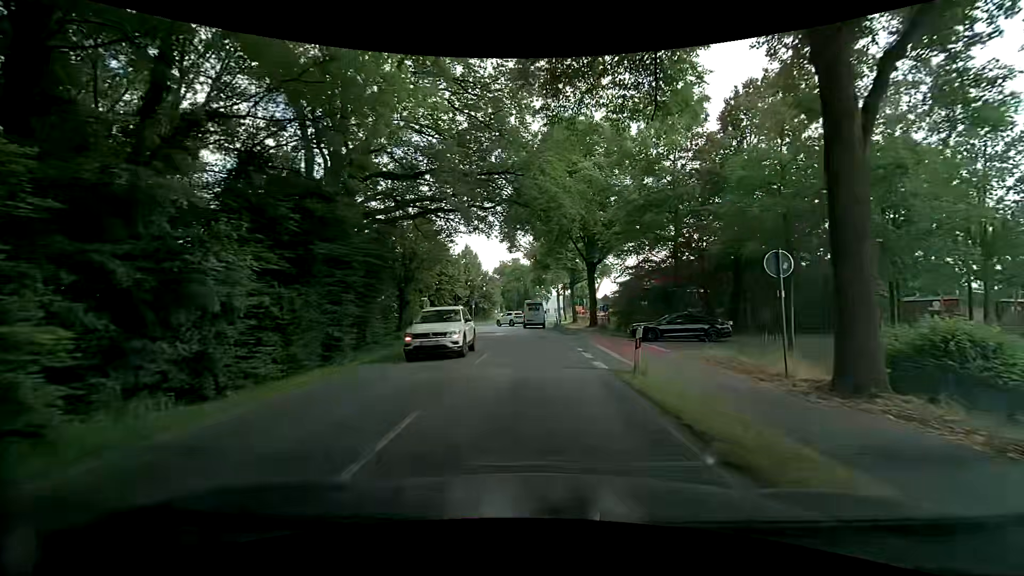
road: secondary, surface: asphalt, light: Day
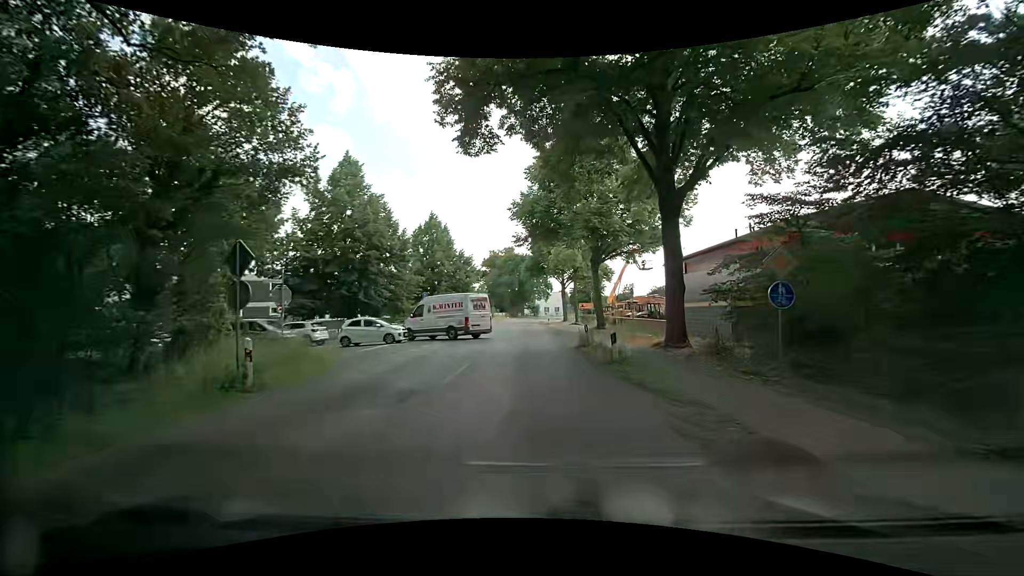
(-0.2, +28.0) m; -1°
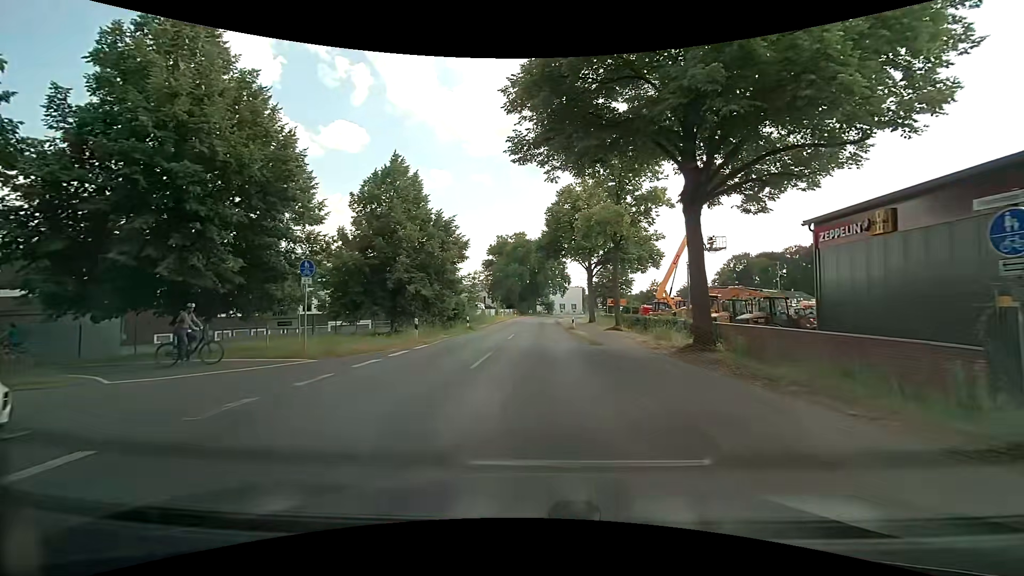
(-0.1, +21.2) m; -1°
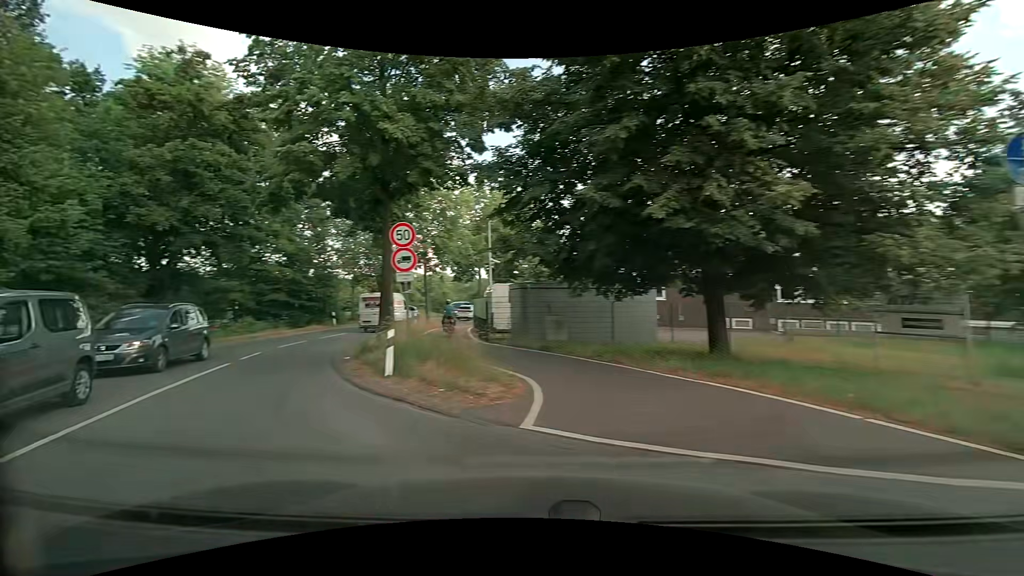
(-4.0, +10.4) m; -59°
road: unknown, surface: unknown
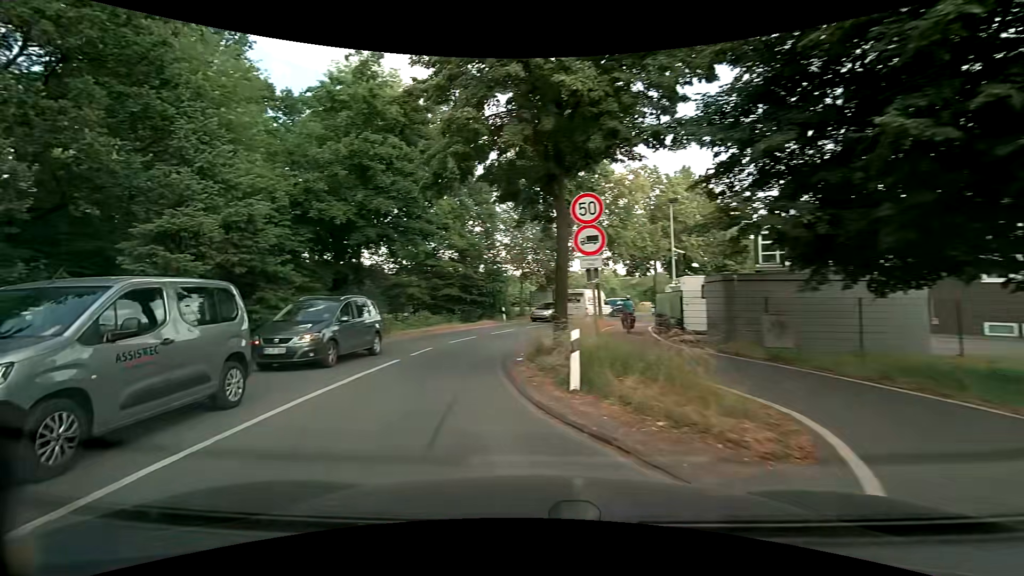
(-0.5, +2.8) m; -19°
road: tertiary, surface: asphalt
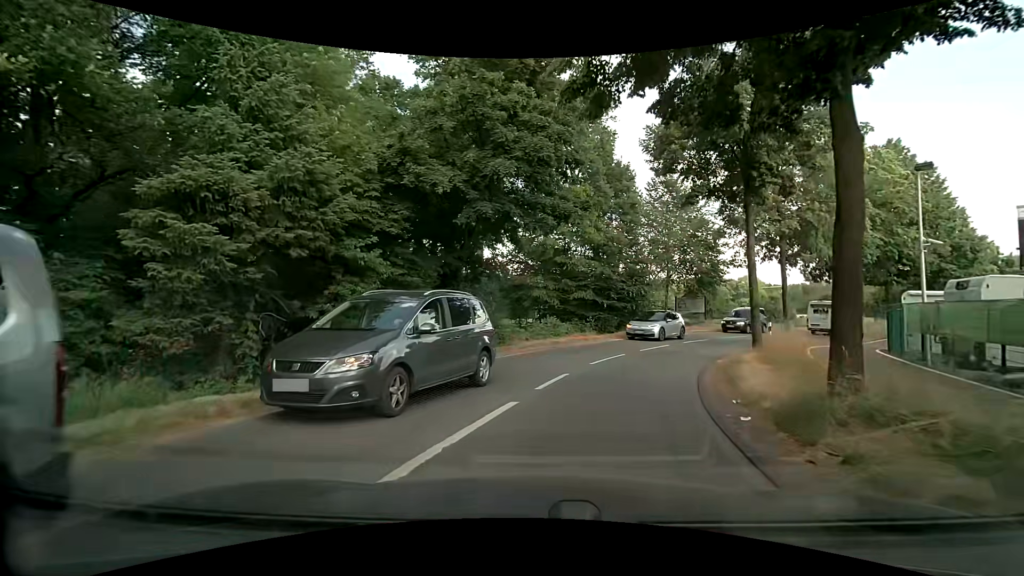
(-1.0, +5.9) m; -15°
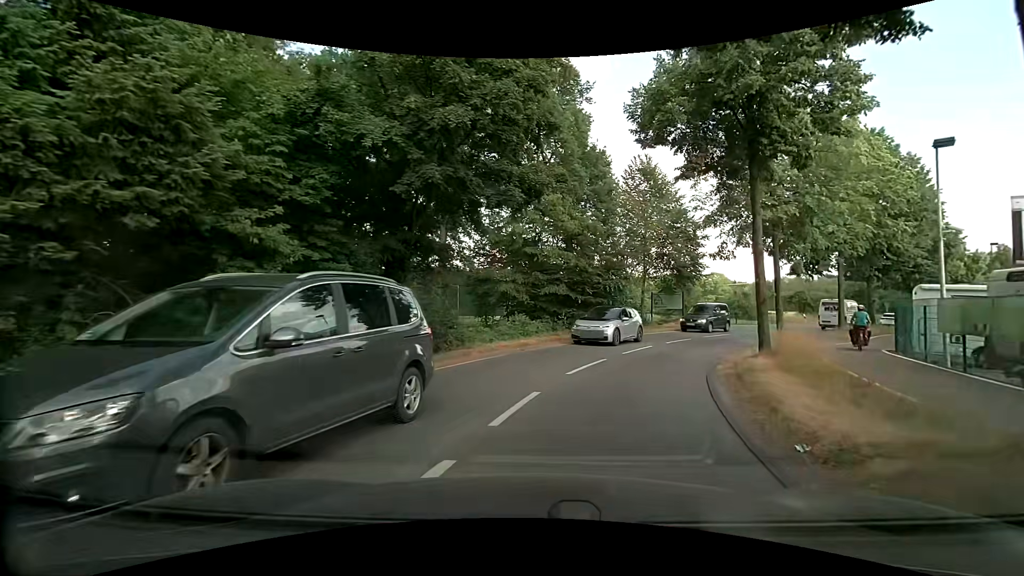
(+0.1, +3.2) m; +3°
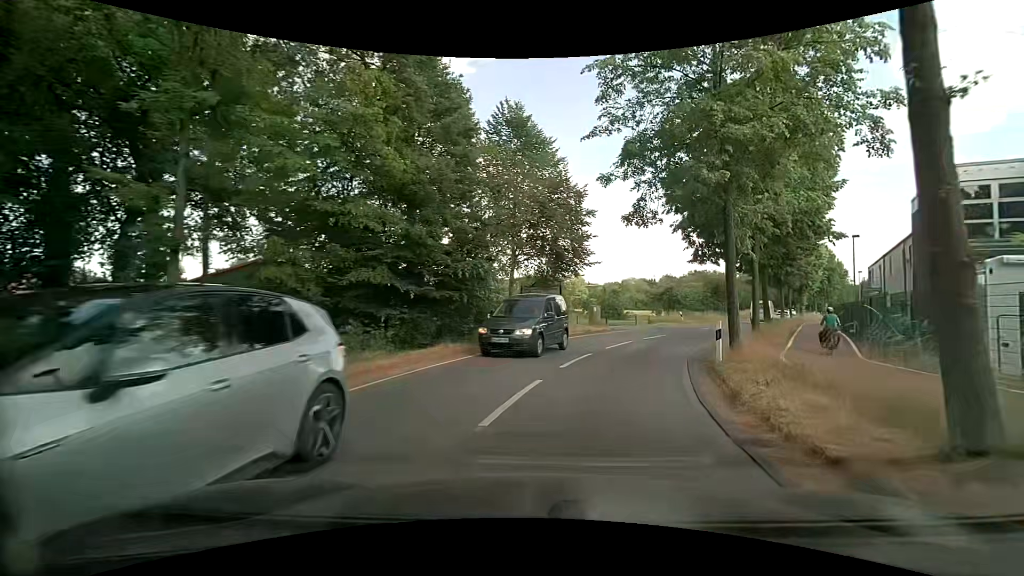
(+1.8, +11.1) m; +18°
(+1, +10) (+4, +20) (+8, +29) (+12, +38) (+17, +46) (+22, +55) (+26, +64) (+32, +73) (+37, +81) (+42, +89) m
